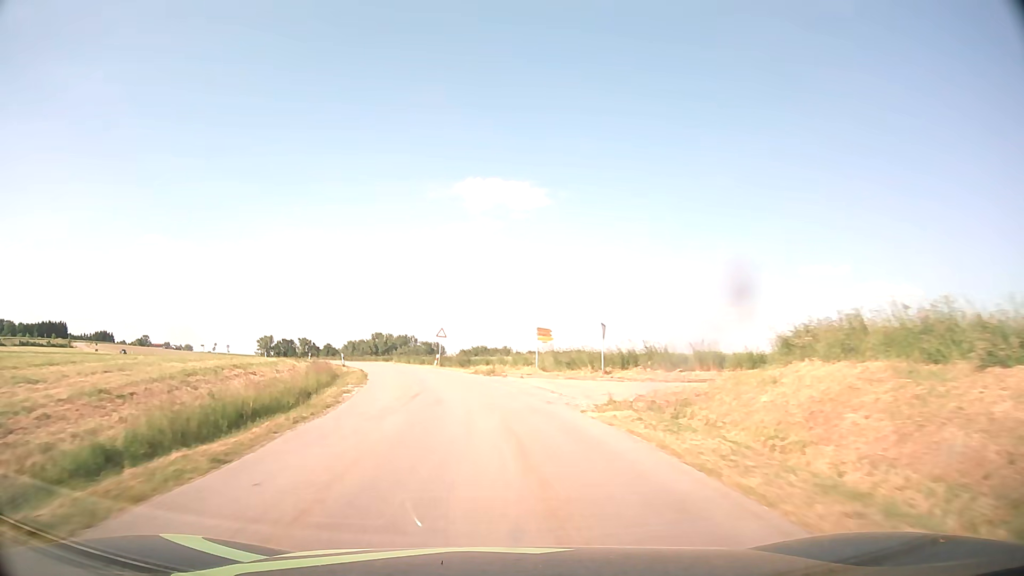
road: tertiary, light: Day
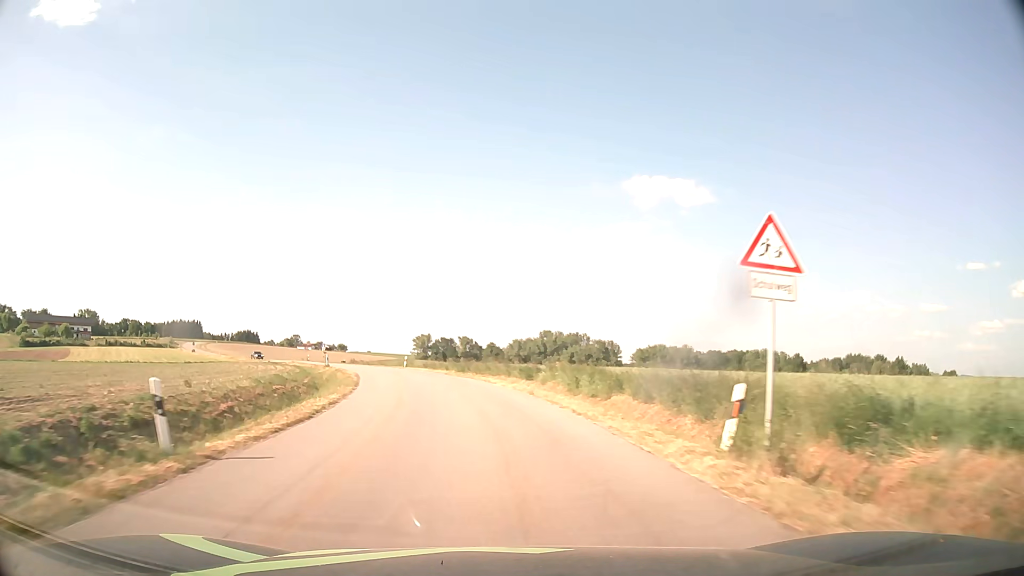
(-5.7, +43.0) m; -15°
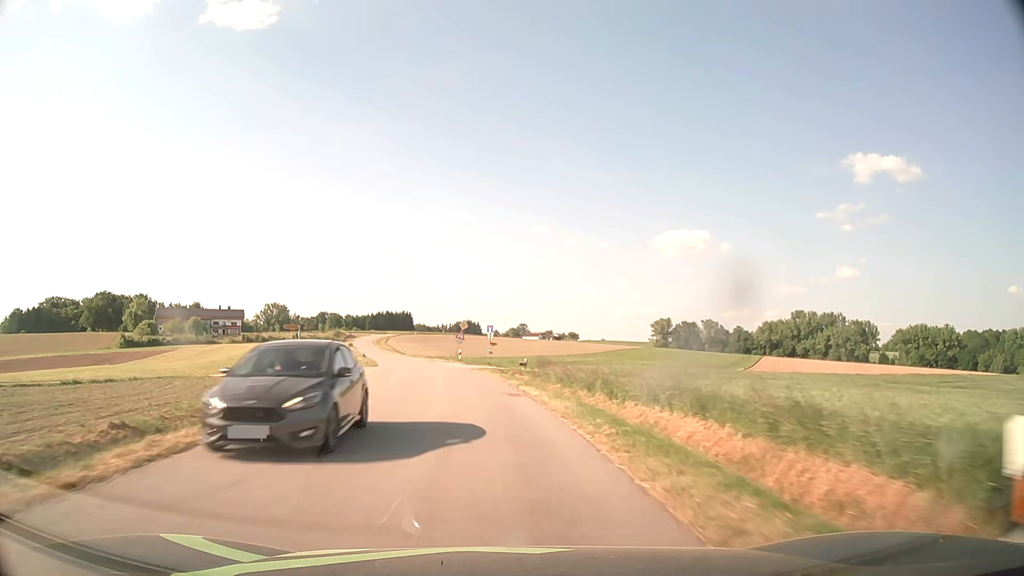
(-9.3, +56.0) m; -19°
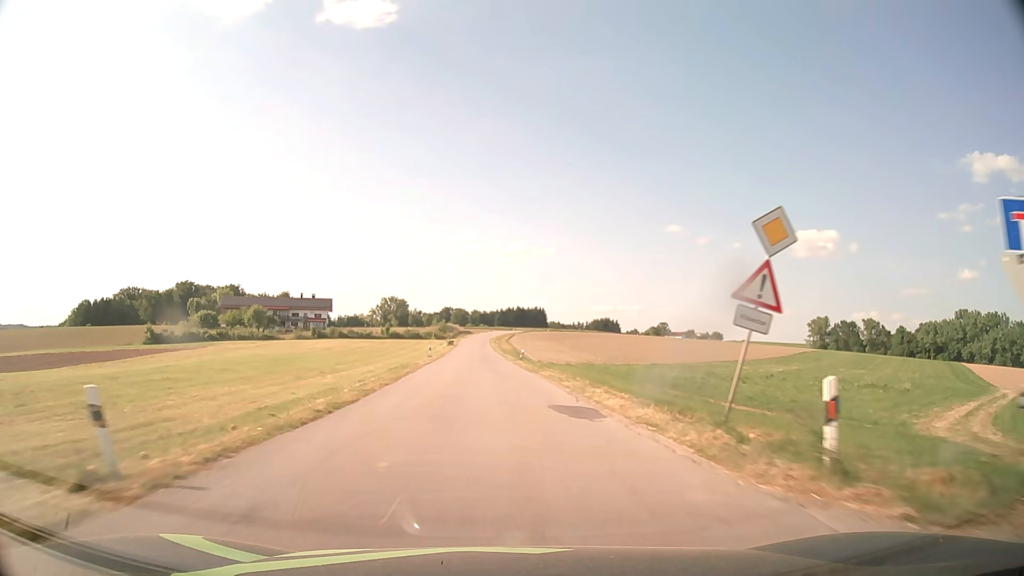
(-5.7, +46.7) m; -12°
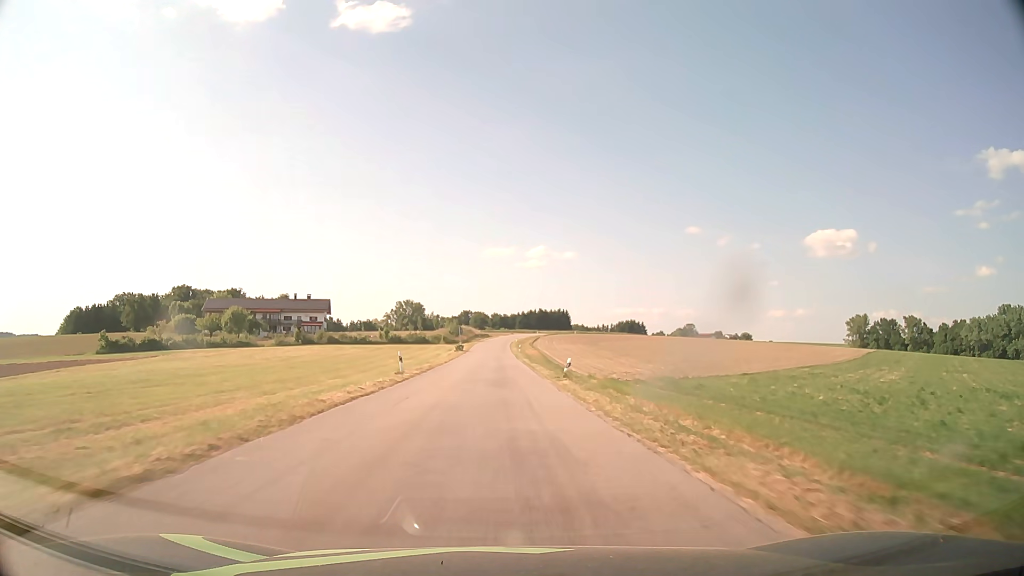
(-0.3, +24.1) m; -2°
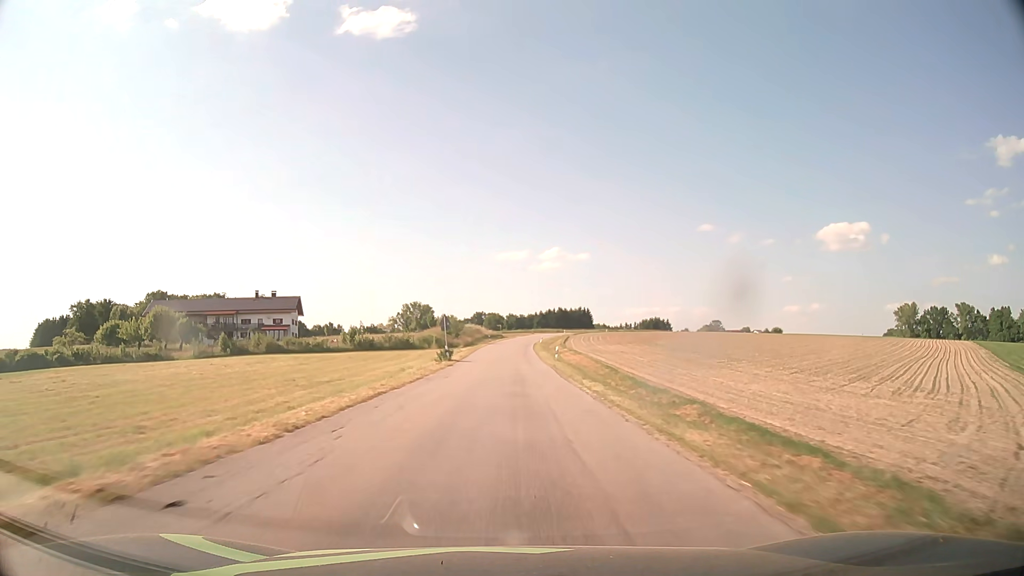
(-0.5, +36.8) m; -1°
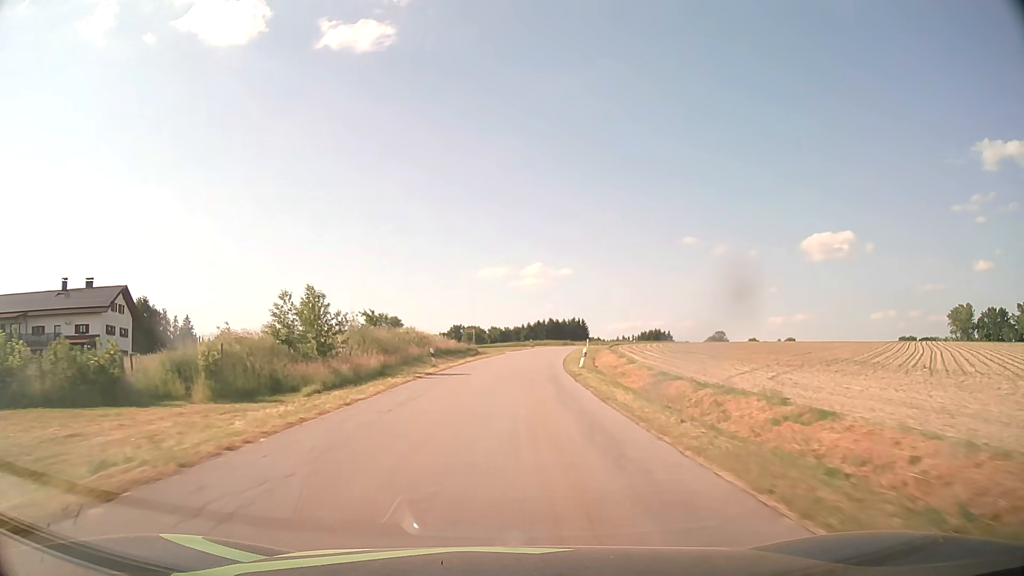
(+0.4, +60.8) m; +1°
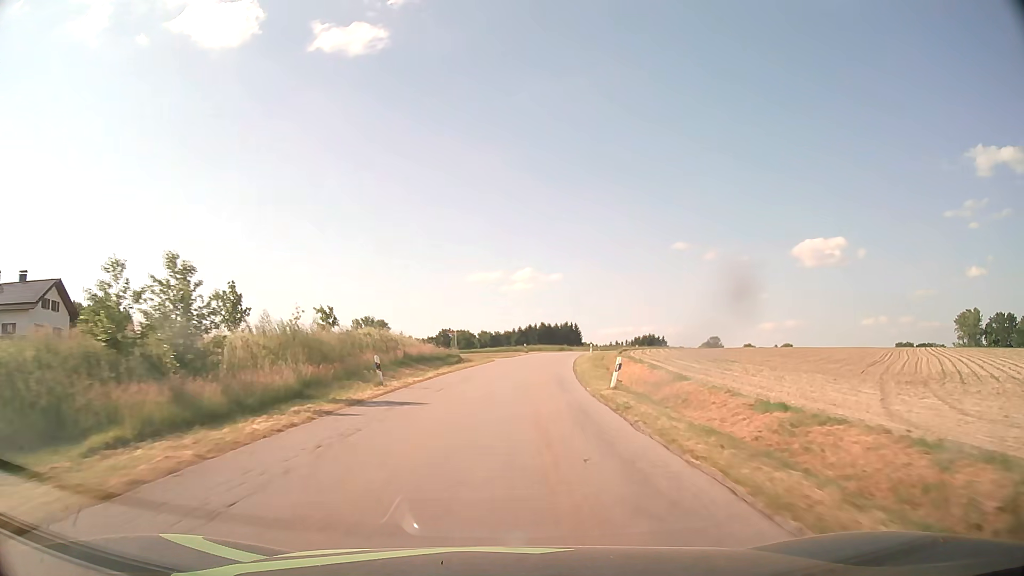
(+0.1, +11.9) m; +1°
(0, +10) (0, +20) (+1, +30) (+2, +40) (+3, +50) (+4, +60) (+6, +70) (+8, +79) (+11, +89) (+13, +99) m
